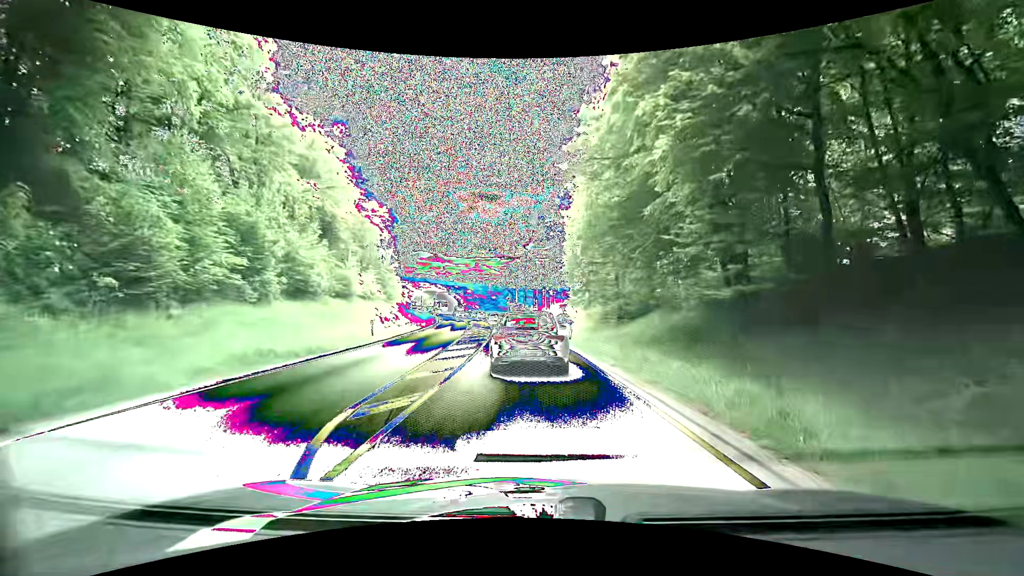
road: primary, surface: asphalt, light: Day
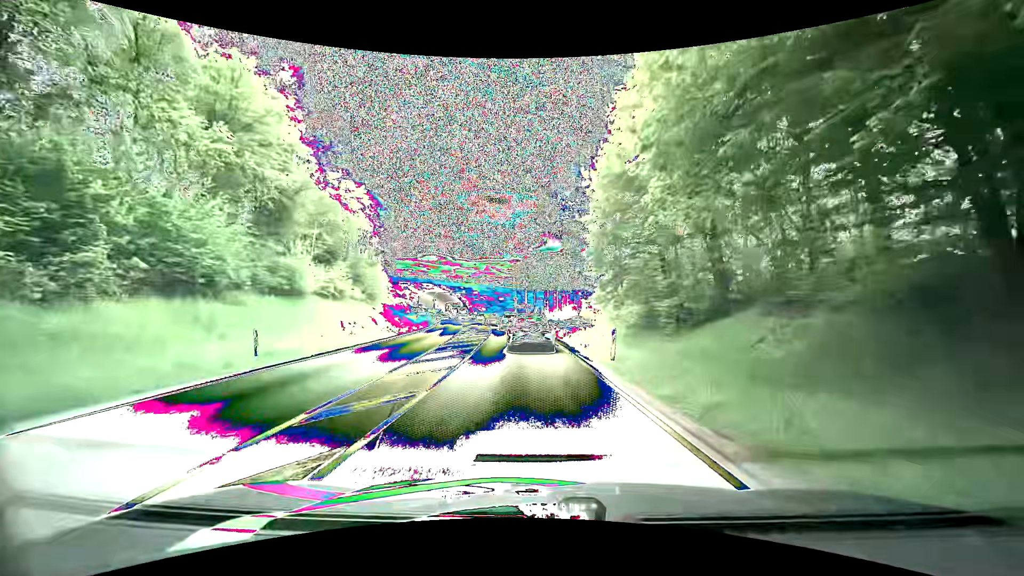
(+0.3, +12.4) m; 0°
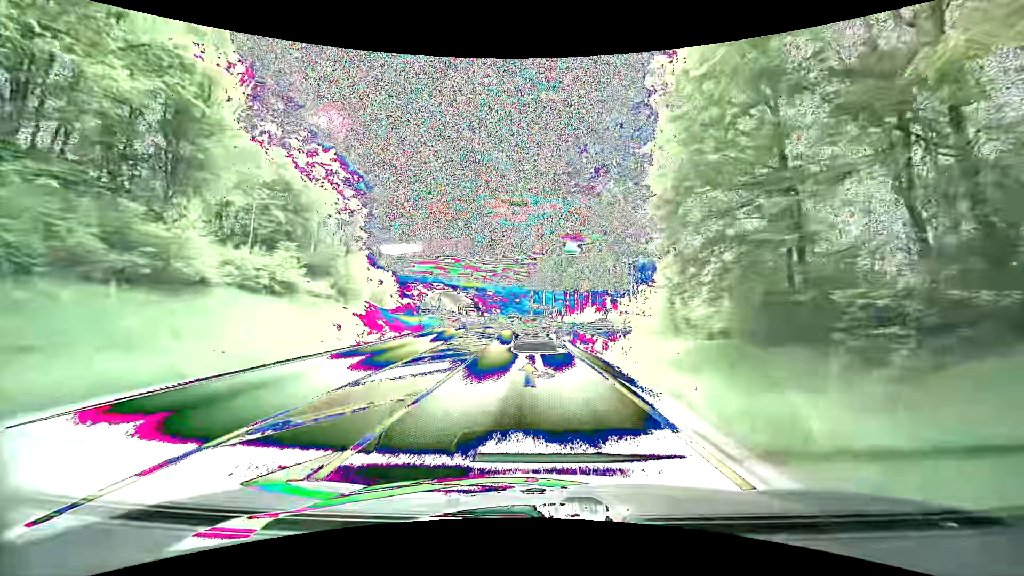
(0.0, +13.2) m; -2°
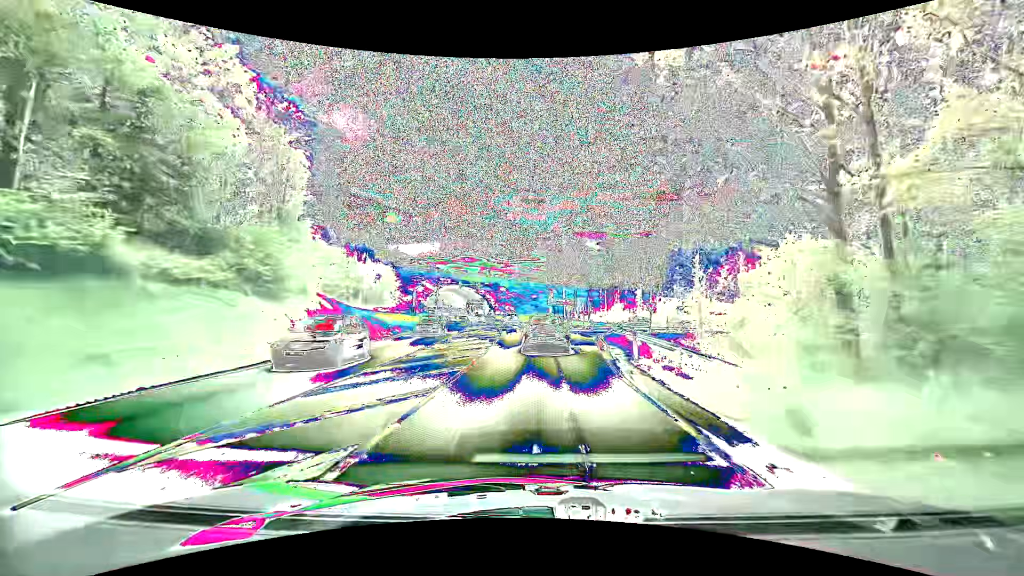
(-0.1, +16.8) m; -1°
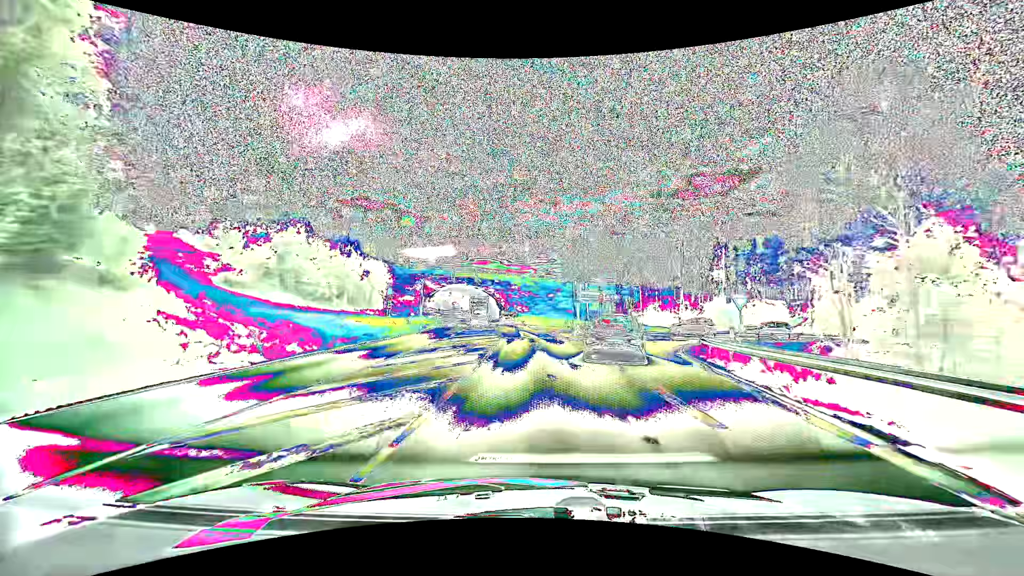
(-0.3, +19.1) m; -2°
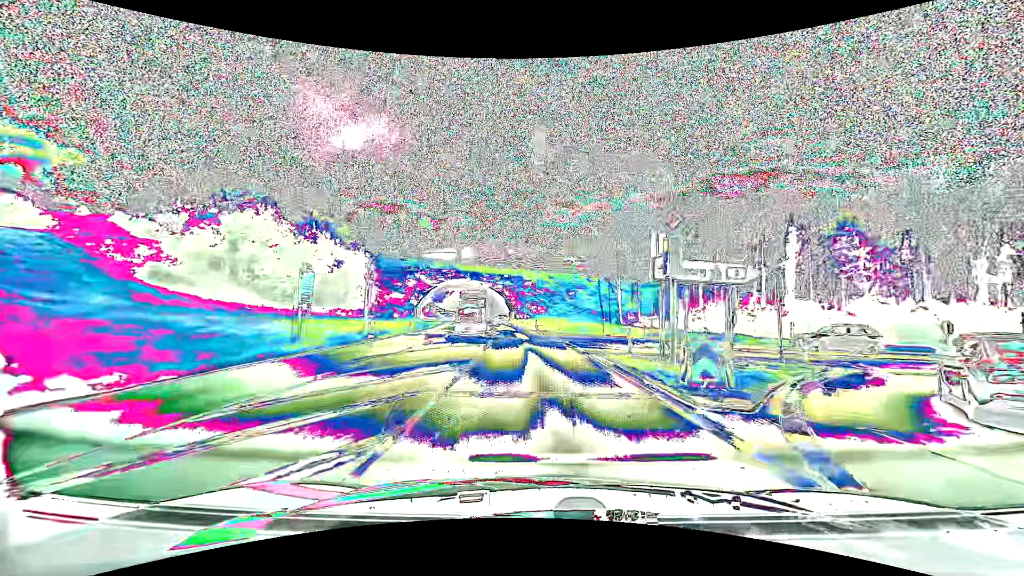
(-0.3, +22.2) m; -2°
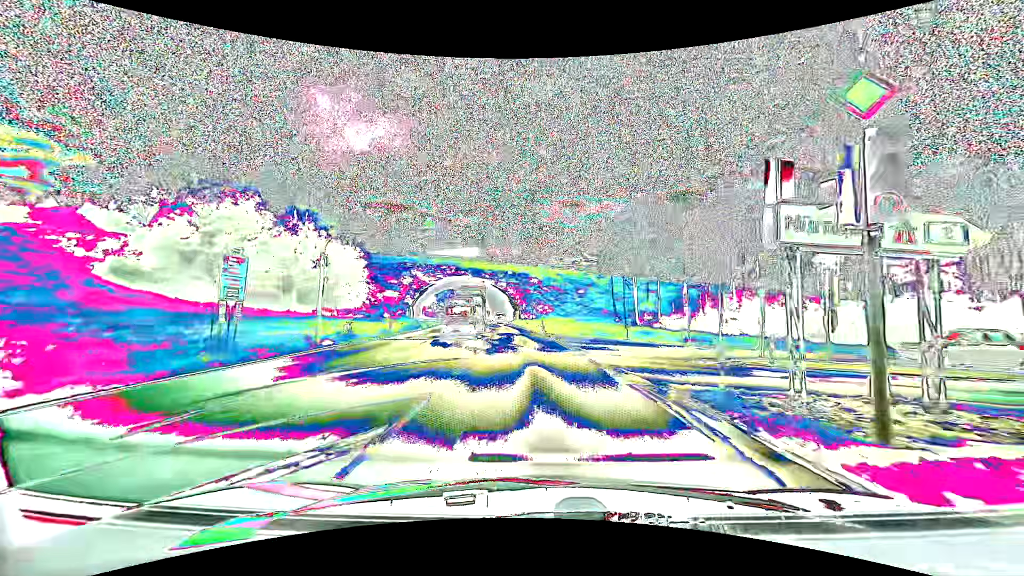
(-0.1, +8.1) m; -1°
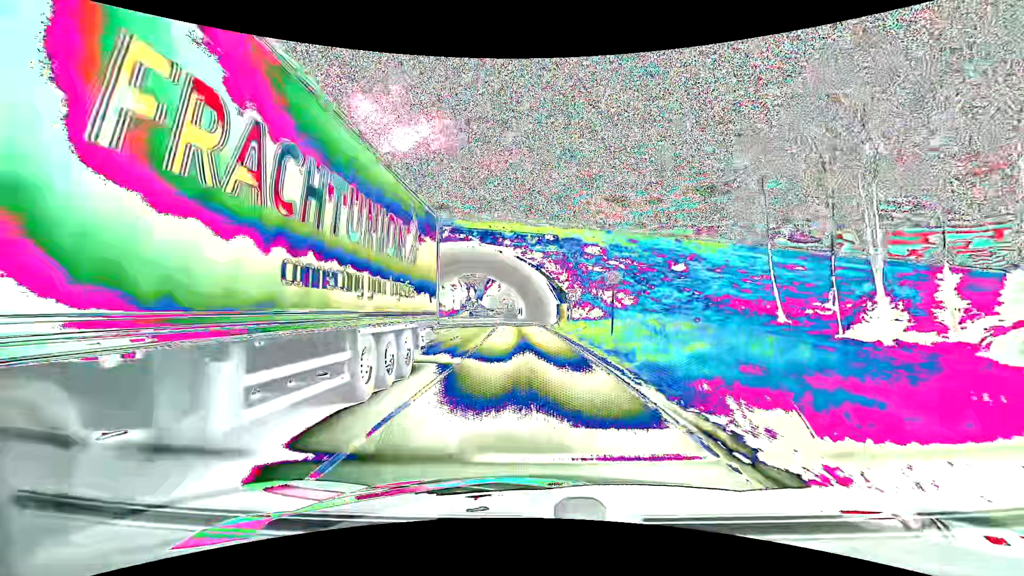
(-2.0, +43.5) m; -5°
(0, +10) (0, +20) (-1, +30) (-1, +40) (-2, +50) (-3, +60) (-5, +70) (-6, +80) (-7, +90) (-8, +100) m
